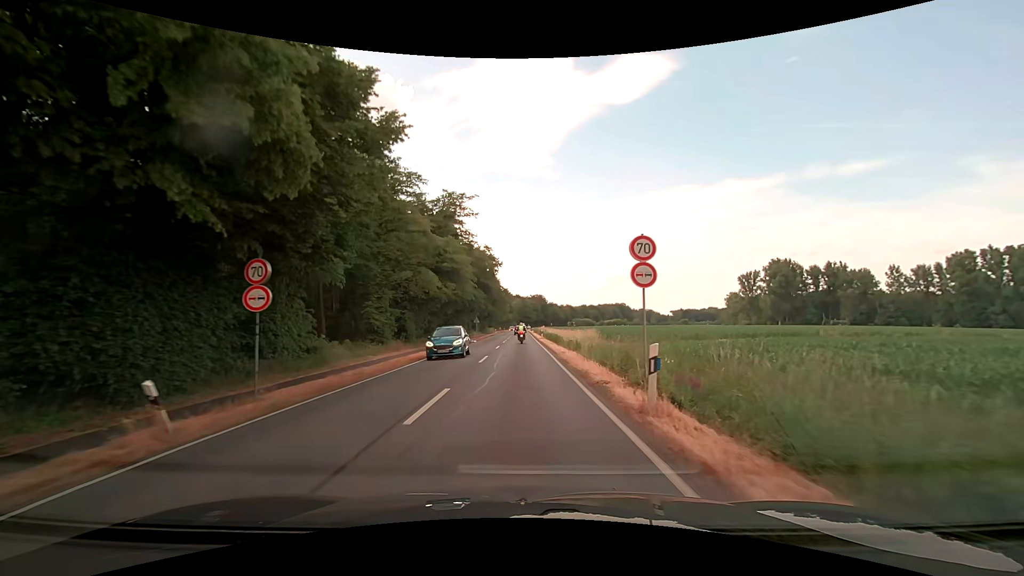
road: primary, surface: asphalt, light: Day
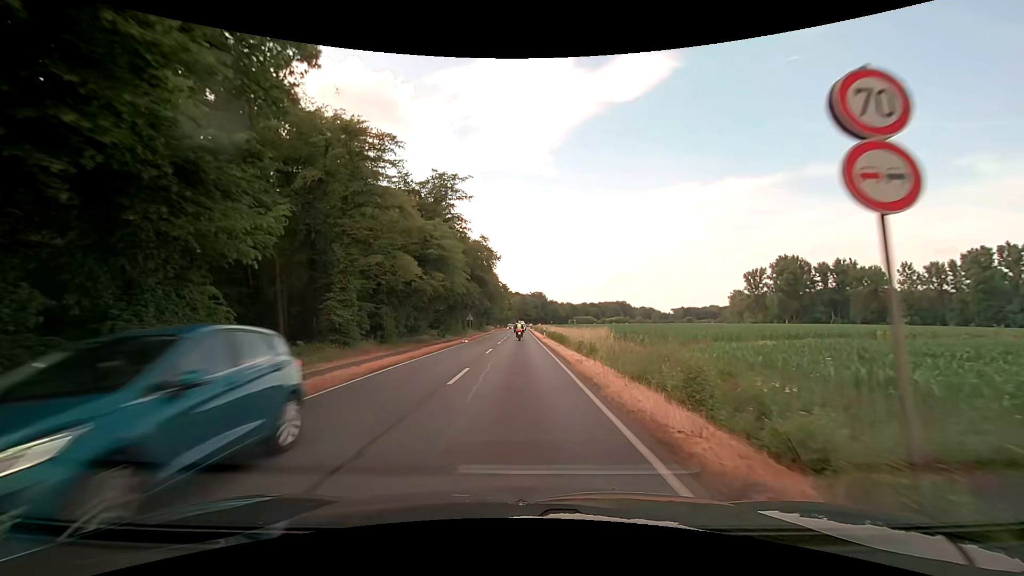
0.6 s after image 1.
(0.0, +7.6) m; 0°
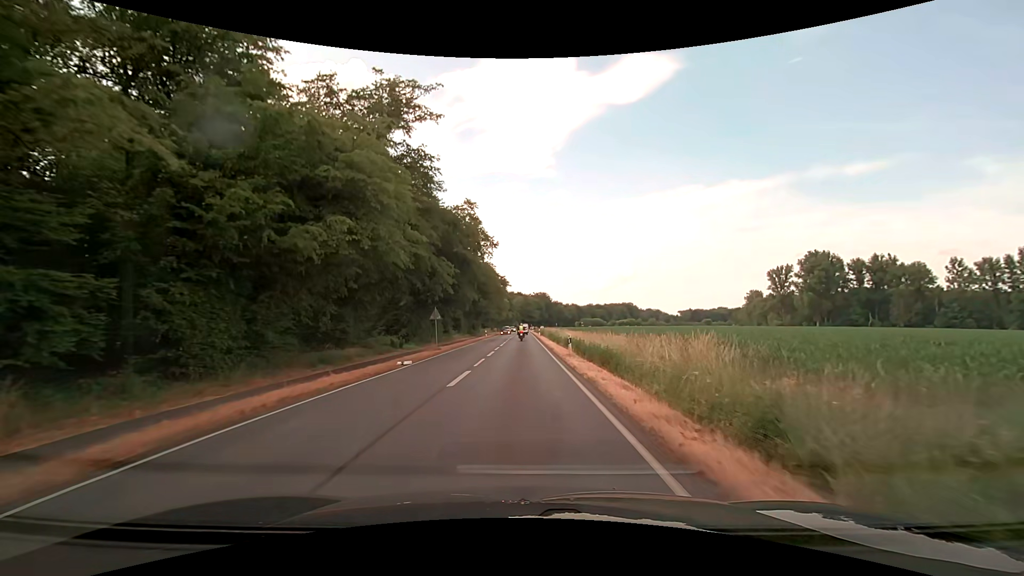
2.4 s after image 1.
(-0.1, +23.9) m; 0°
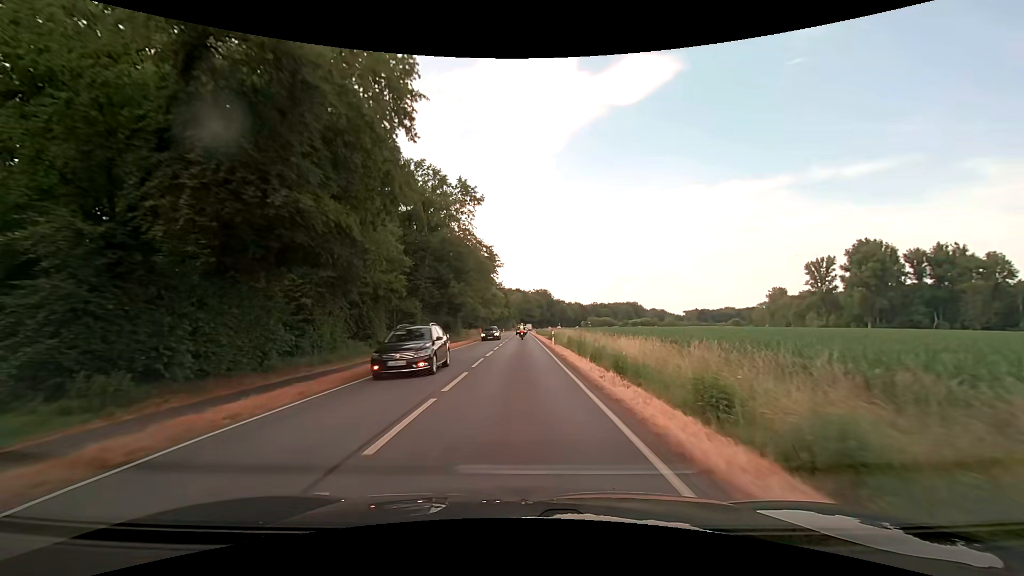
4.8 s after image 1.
(0.0, +35.4) m; 0°
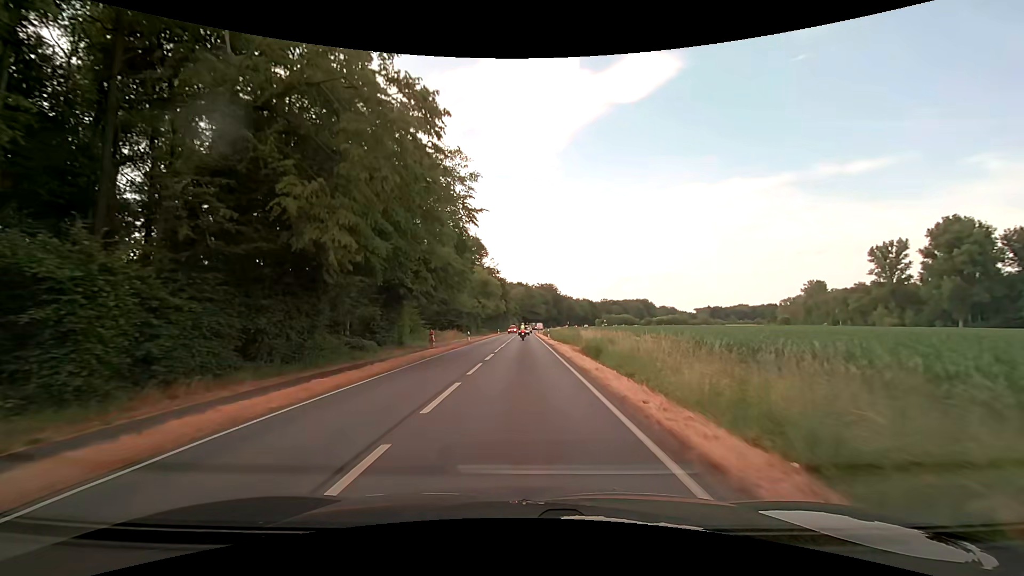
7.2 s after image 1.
(-0.2, +38.8) m; -1°
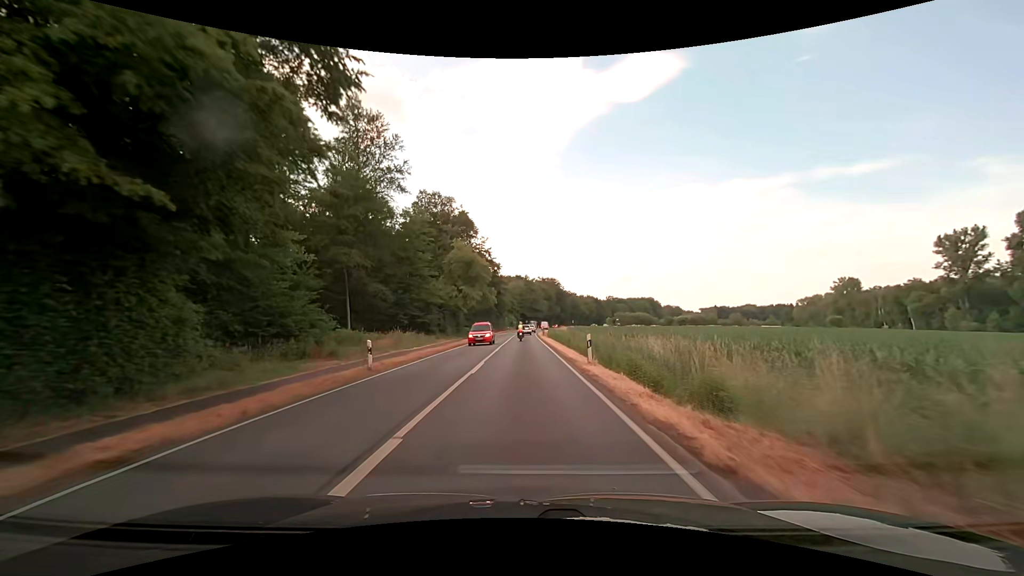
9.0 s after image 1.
(+0.1, +29.7) m; 0°
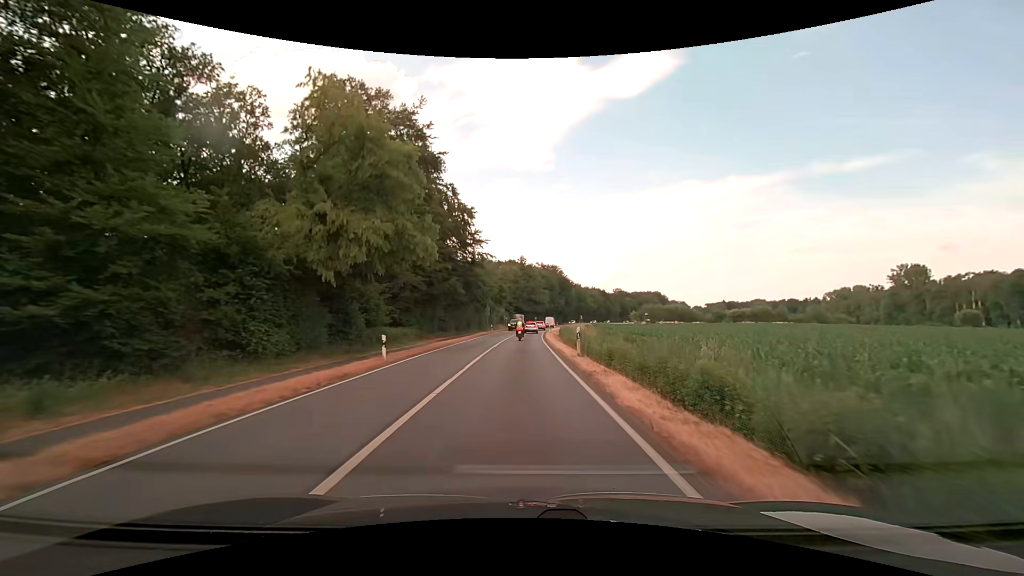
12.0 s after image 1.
(+0.4, +46.5) m; +1°
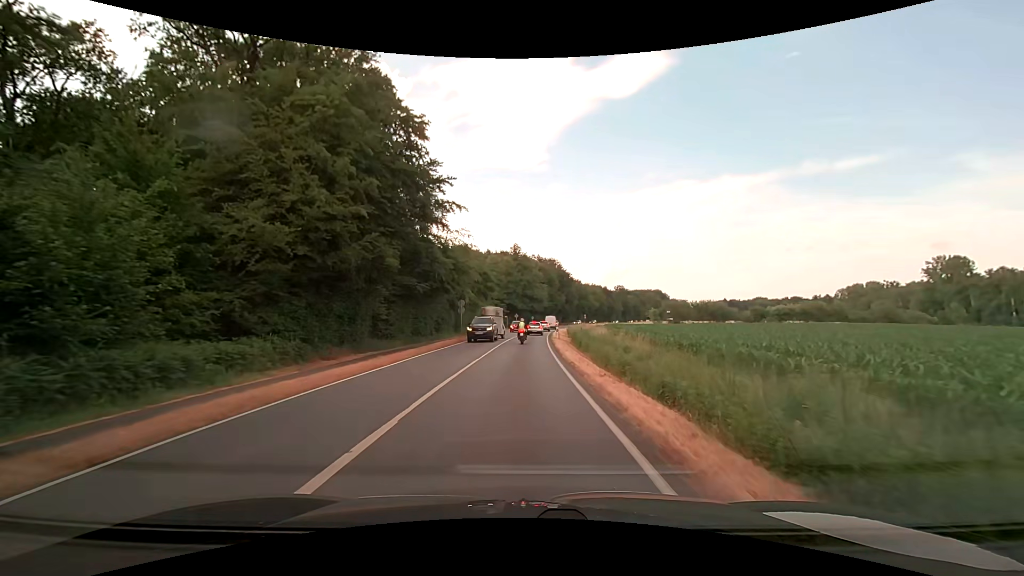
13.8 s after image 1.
(+0.1, +23.8) m; +1°
